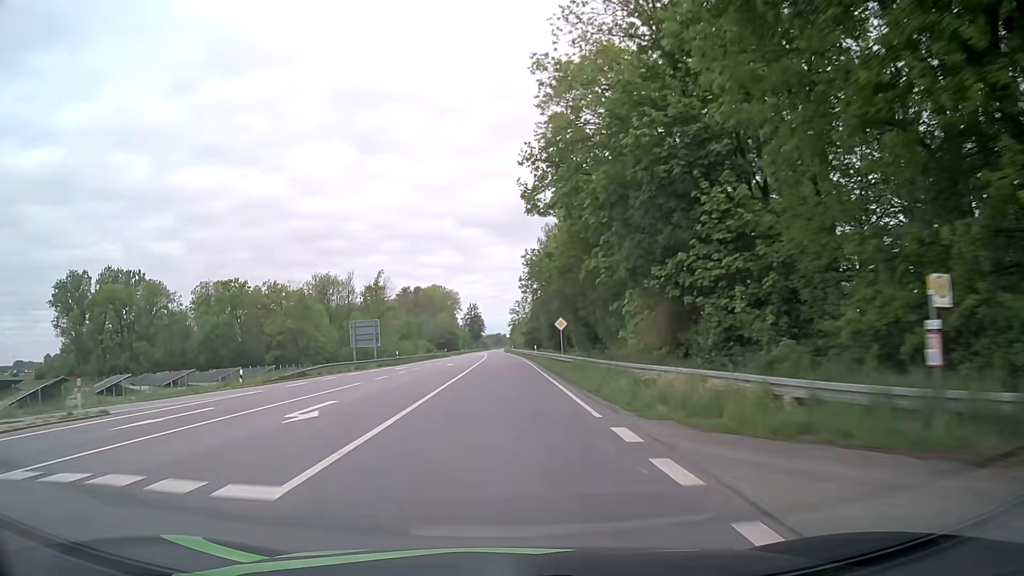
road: primary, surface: asphalt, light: Day
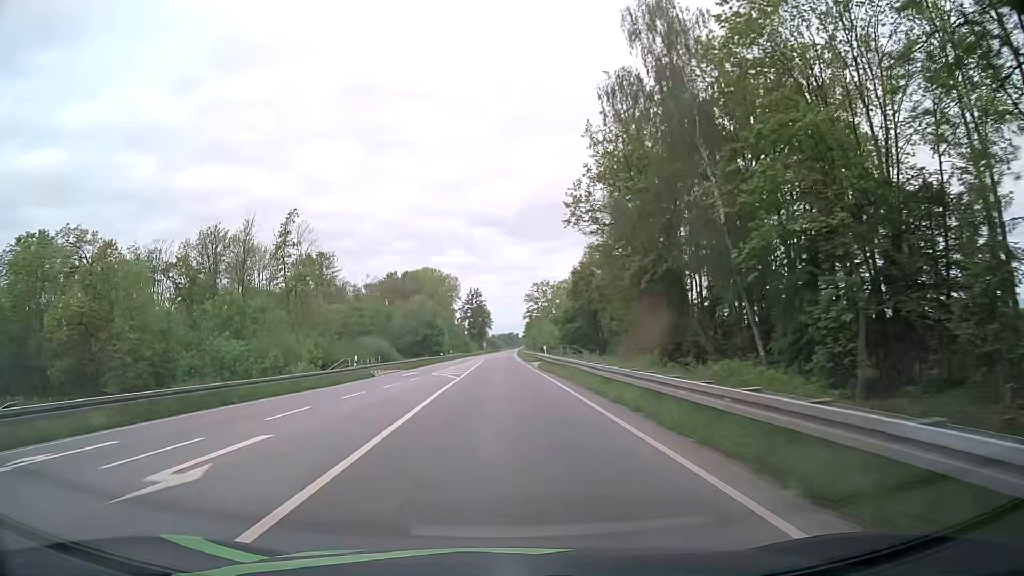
(-0.7, +76.8) m; -1°
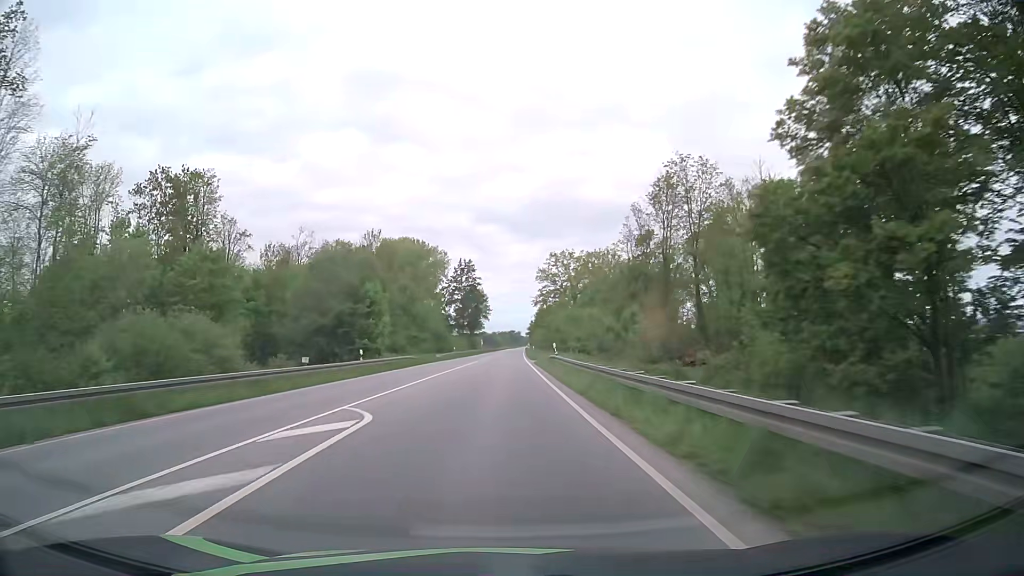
(-0.4, +61.8) m; 0°
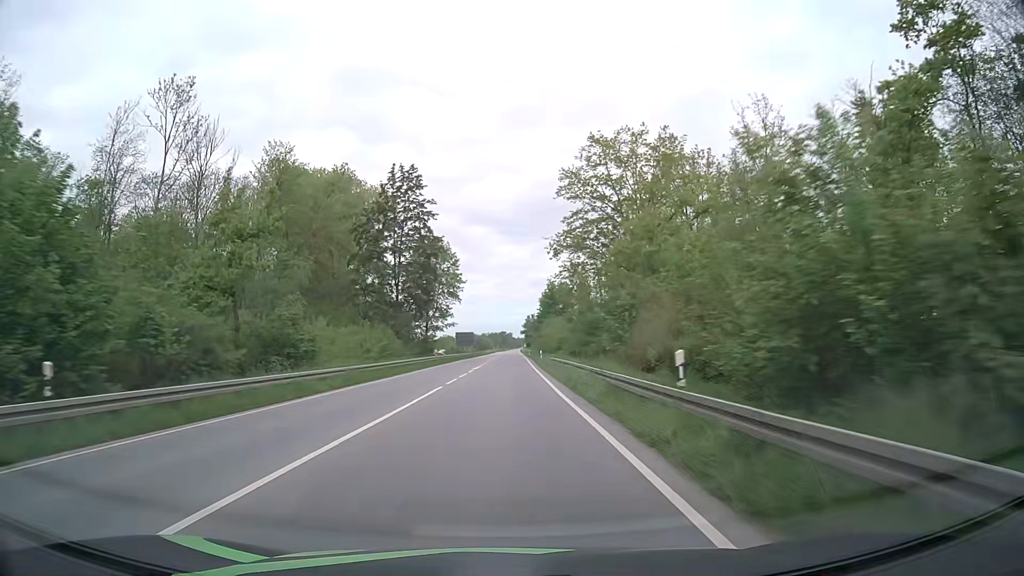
(+0.7, +77.8) m; +1°
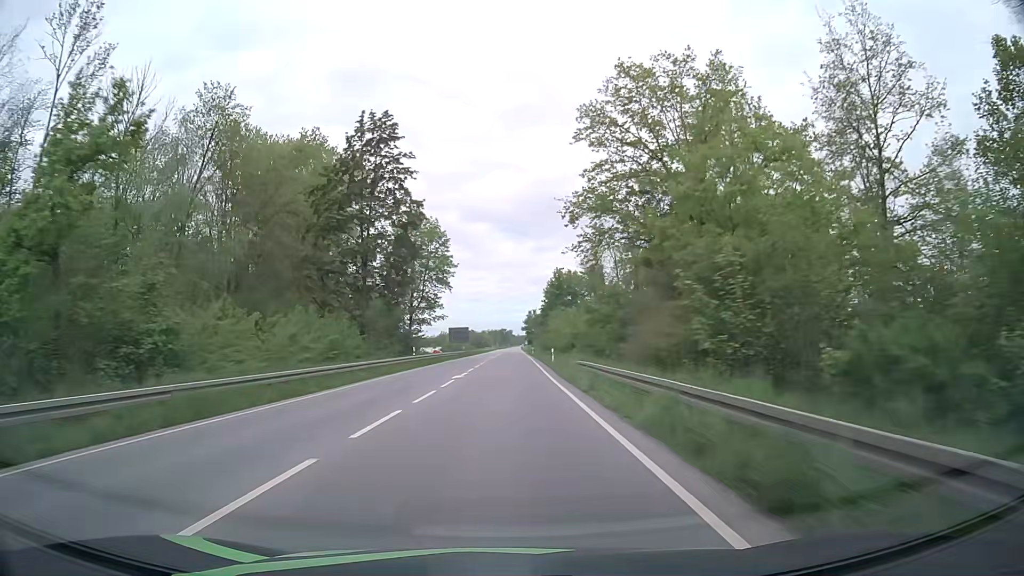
(0.0, +15.6) m; 0°
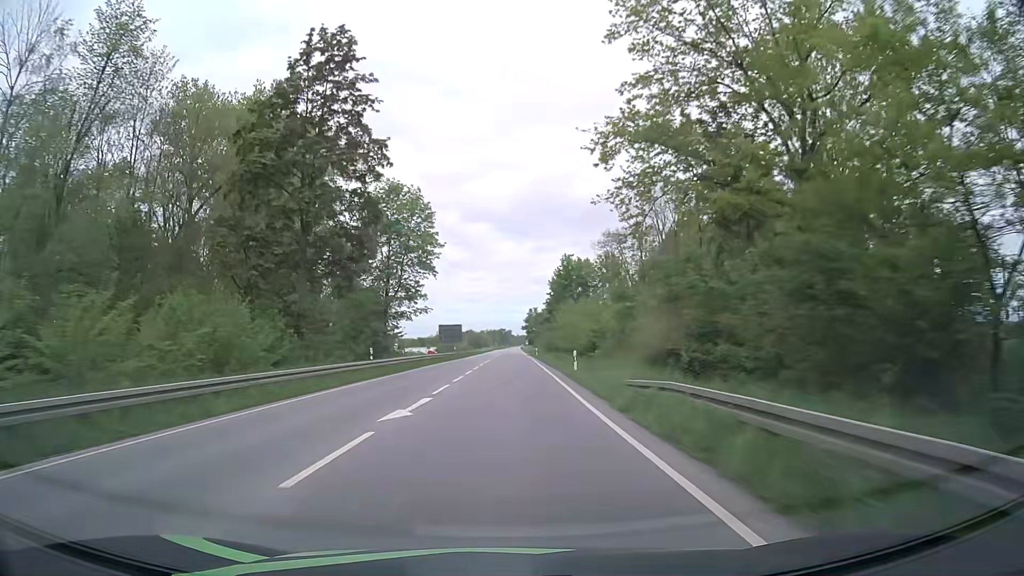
(0.0, +15.6) m; 0°
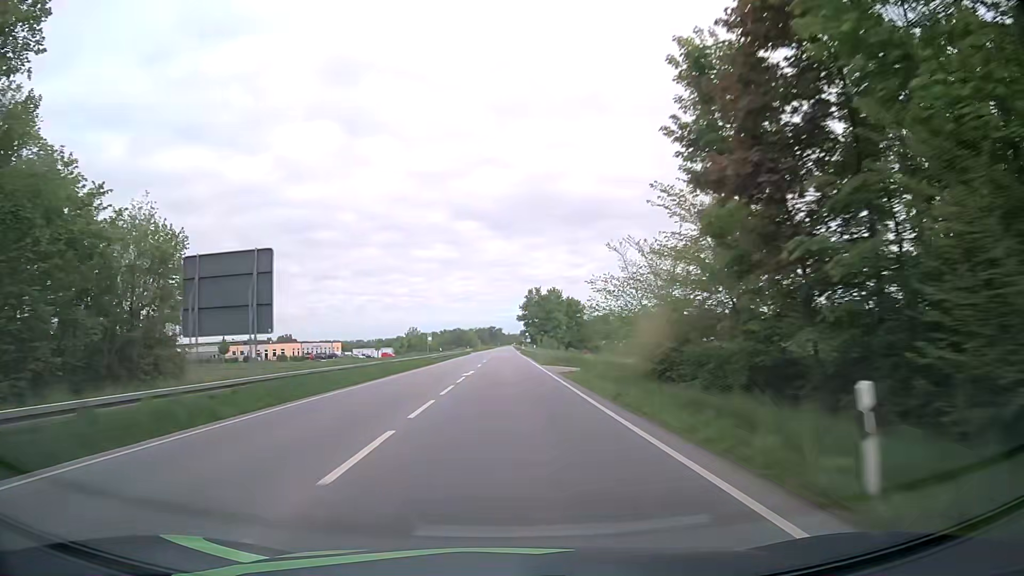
(+0.8, +78.2) m; +1°
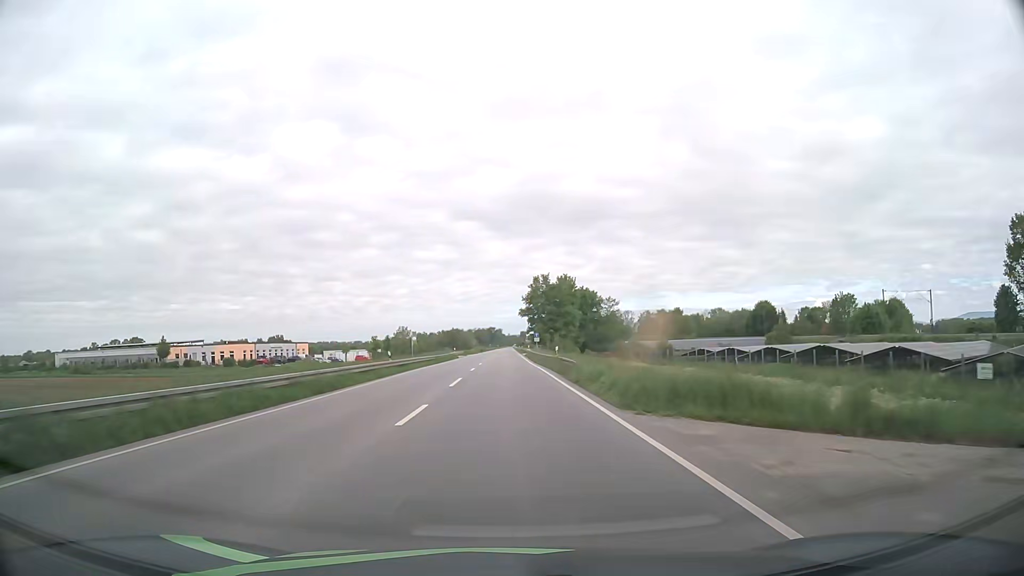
(0.0, +31.3) m; 0°
(0, +10) (0, +20) (0, +30) (0, +40) (0, +50) (0, +60) (0, +70) (0, +80) (0, +90) (0, +100) m
